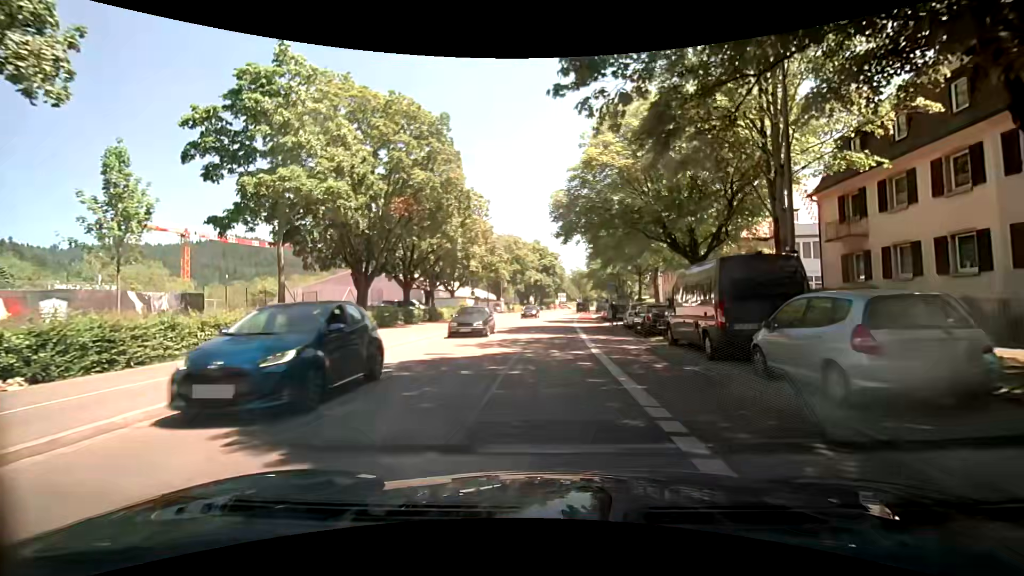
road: secondary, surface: asphalt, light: Day
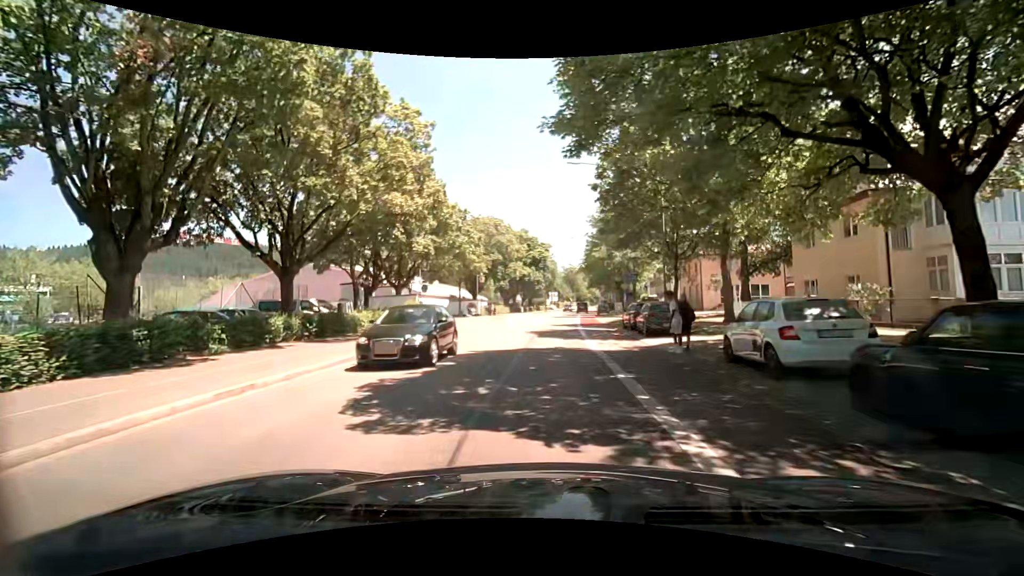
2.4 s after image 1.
(0.0, +17.8) m; +2°
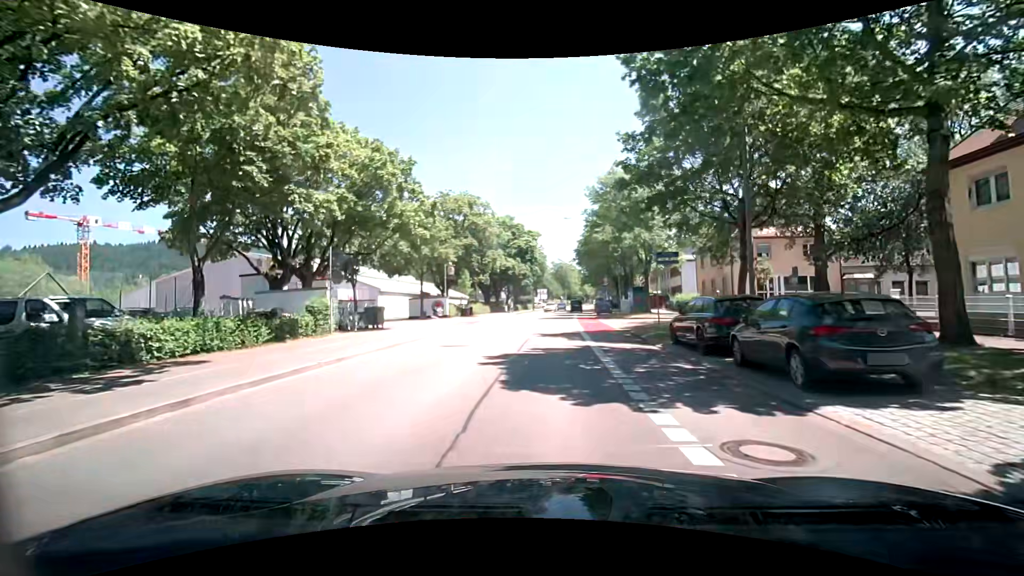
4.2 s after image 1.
(-0.1, +13.4) m; +1°
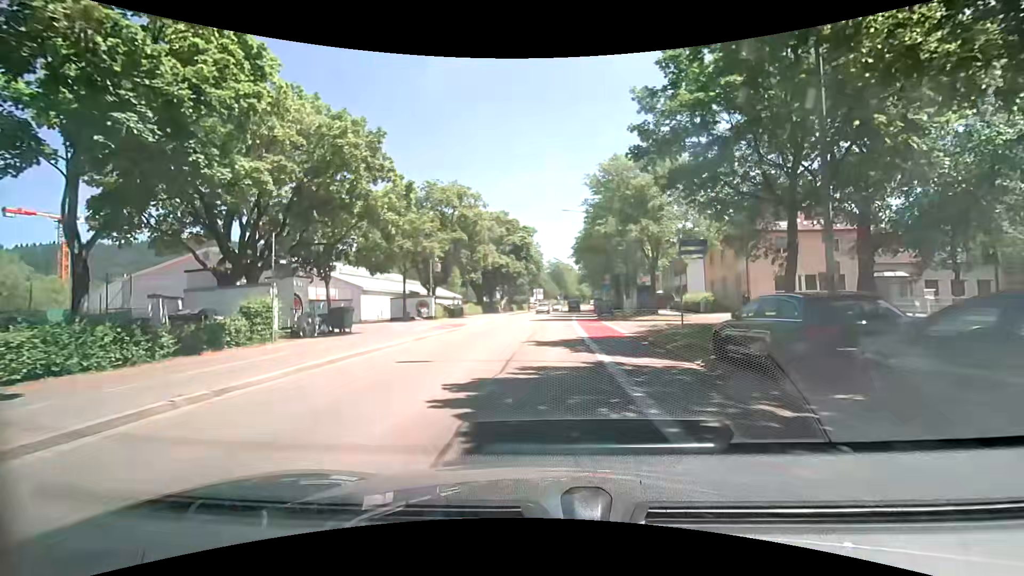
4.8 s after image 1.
(-0.1, +4.5) m; -2°
(0, +10) (+1, +20) (+2, +30) (+2, +40) (+3, +50) (+4, +60) (+6, +70) (+7, +80) (+8, +90) (+10, +99) m
